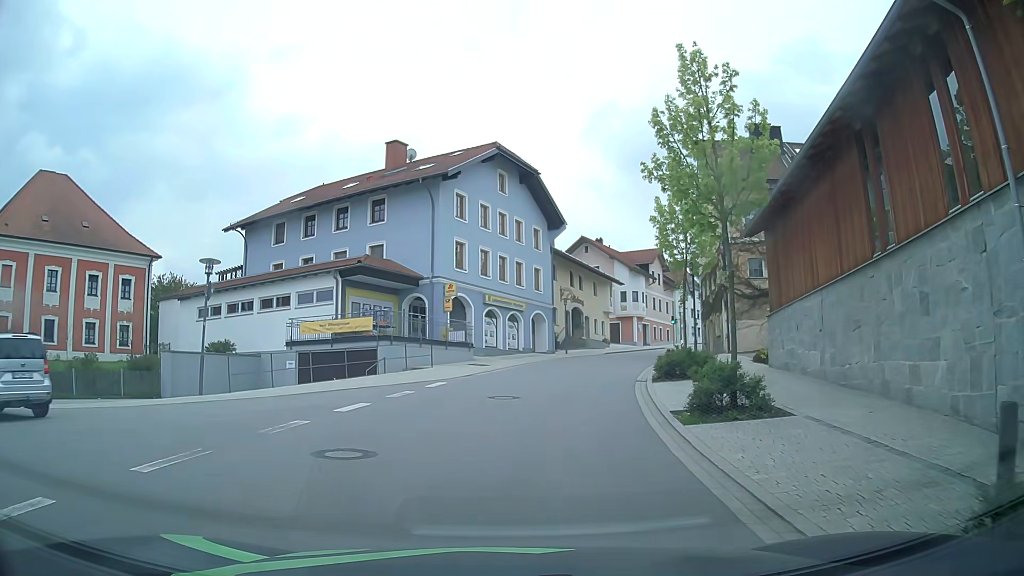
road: tertiary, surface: asphalt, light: Day
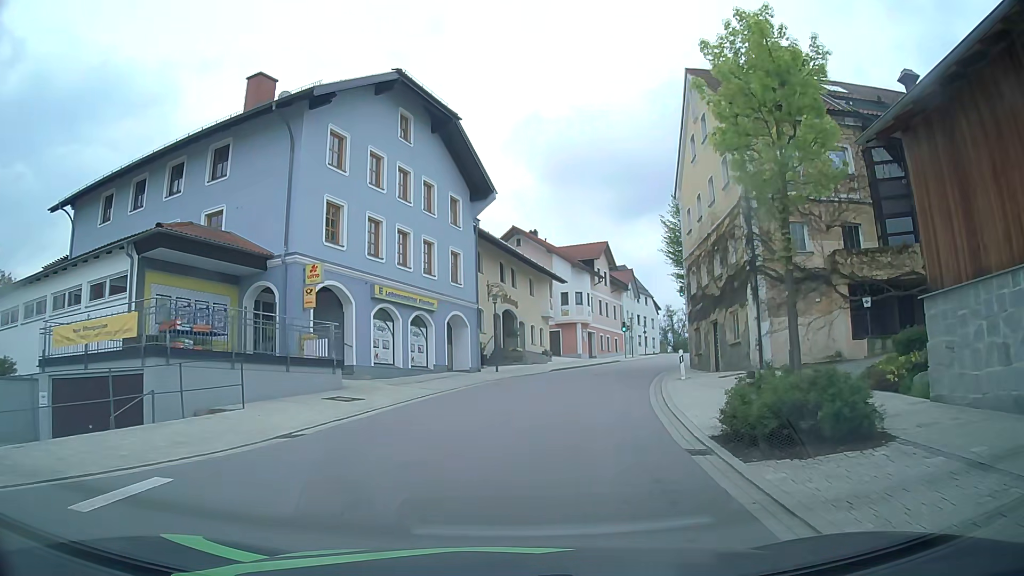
(+0.7, +13.4) m; +6°
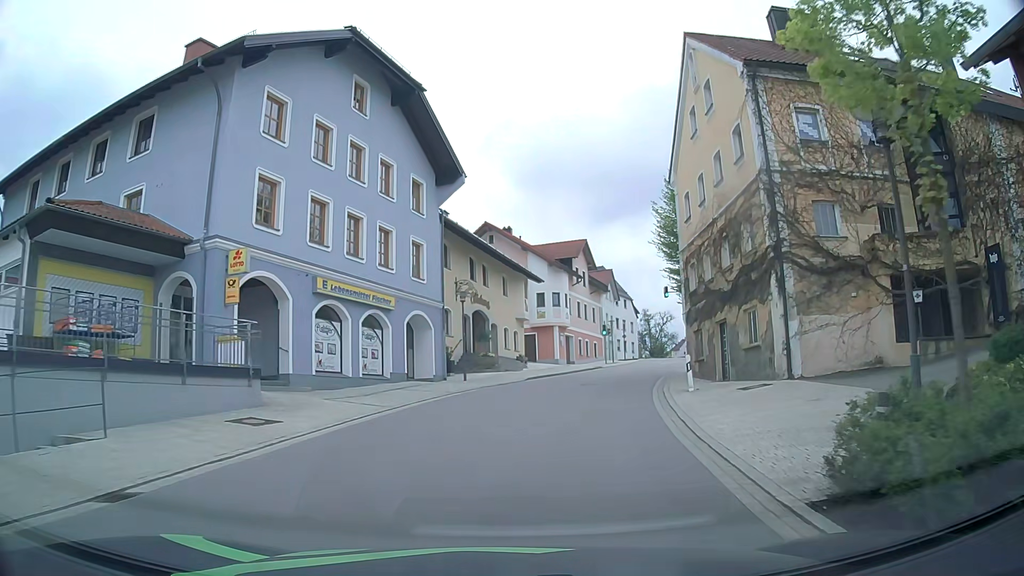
(+0.1, +4.4) m; +2°
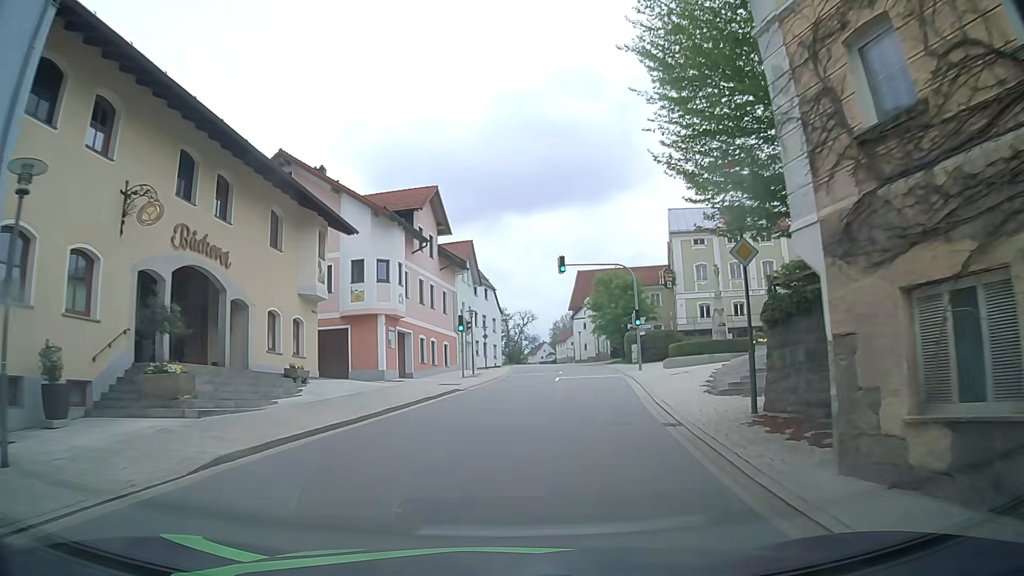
(+2.2, +21.6) m; +12°
(0, +10) (+1, +20) (+3, +30) (+4, +40) (+5, +50) (+5, +60) (+5, +70) (+5, +80) (+6, +90) (+7, +100) m
